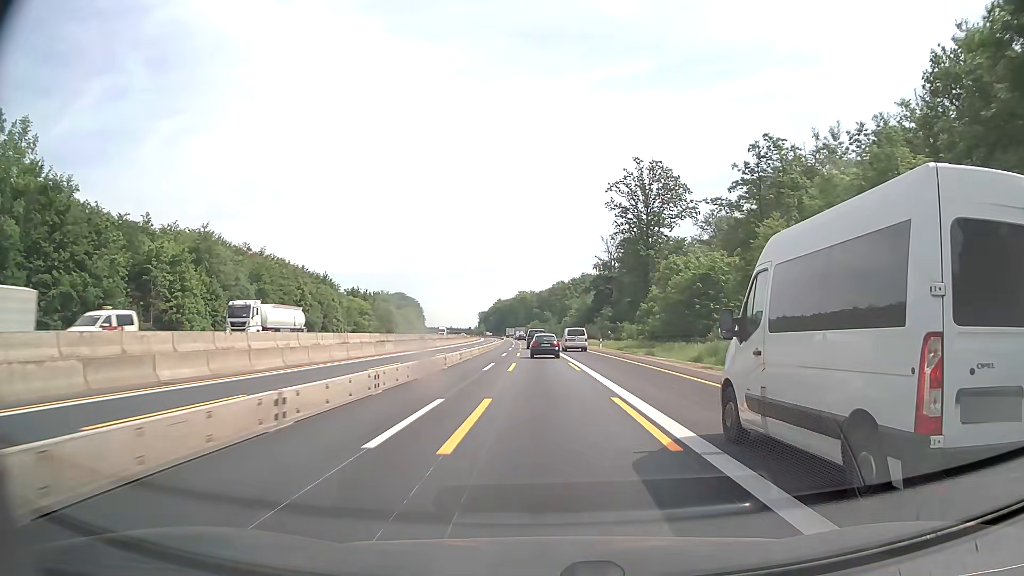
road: motorway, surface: asphalt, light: Day
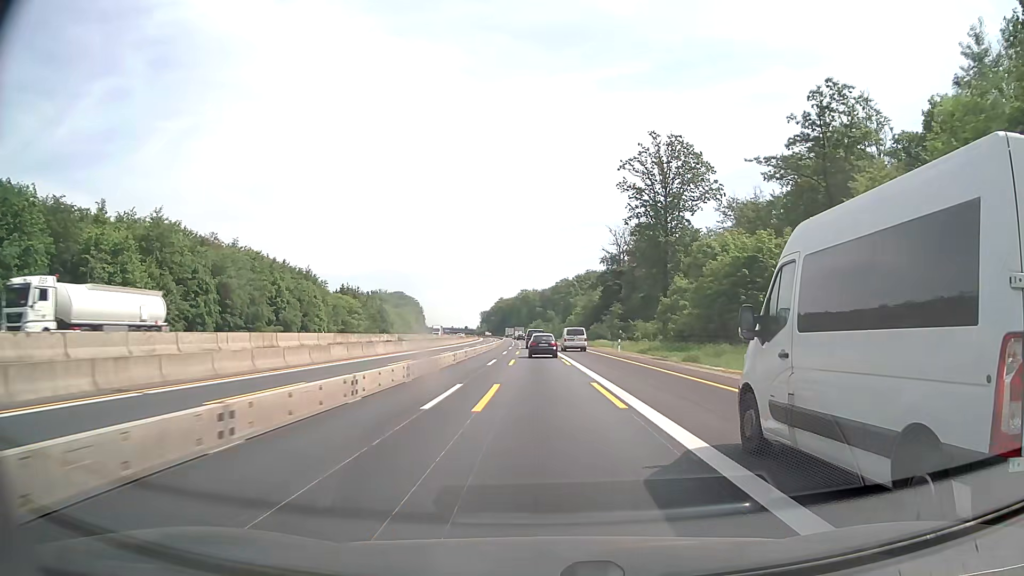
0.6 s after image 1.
(0.0, +13.7) m; 0°
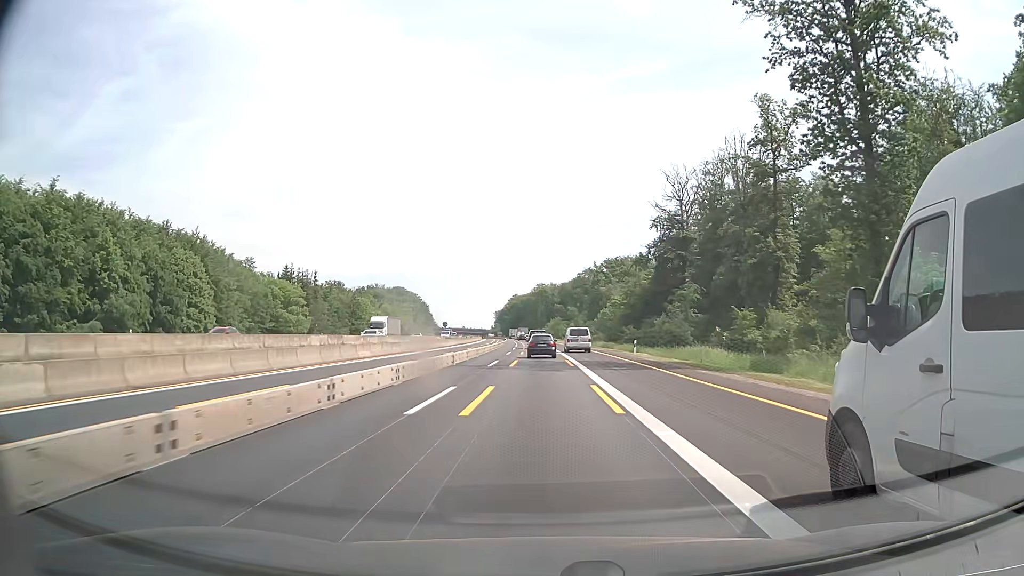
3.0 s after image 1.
(-0.6, +55.0) m; -2°
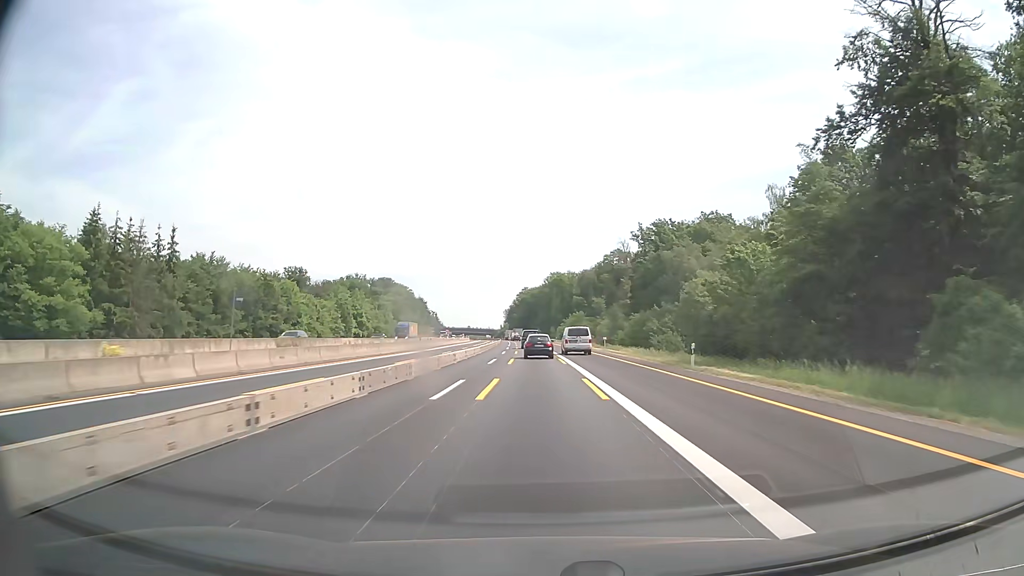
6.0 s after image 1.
(-0.7, +69.5) m; -1°
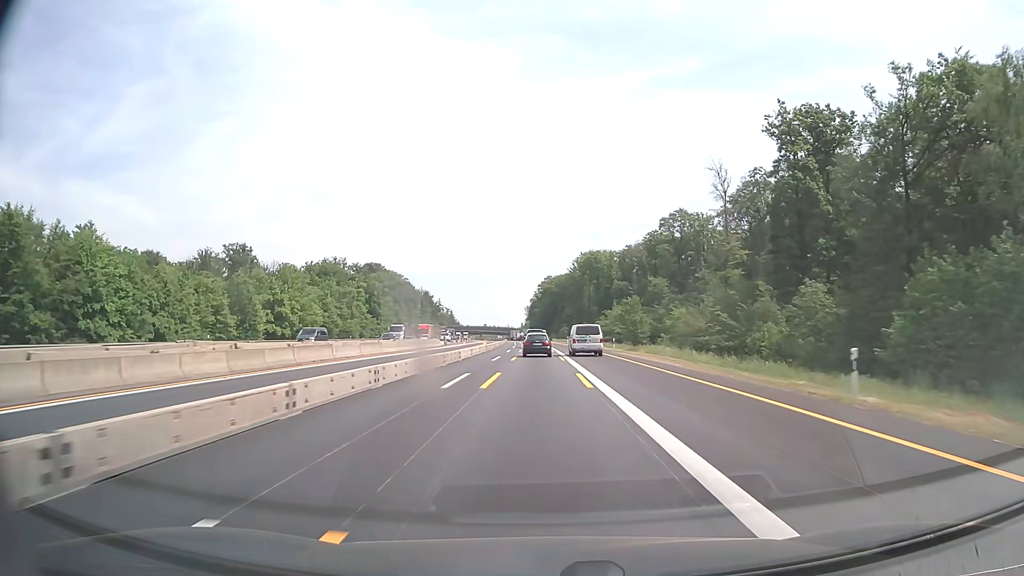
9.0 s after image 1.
(-1.2, +69.9) m; -2°
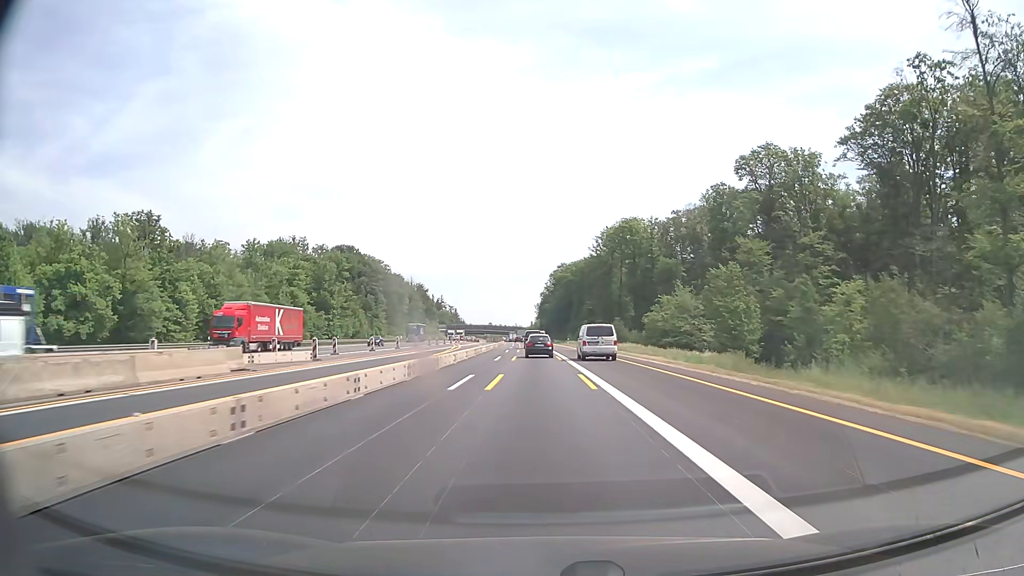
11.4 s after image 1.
(-0.7, +56.1) m; -1°
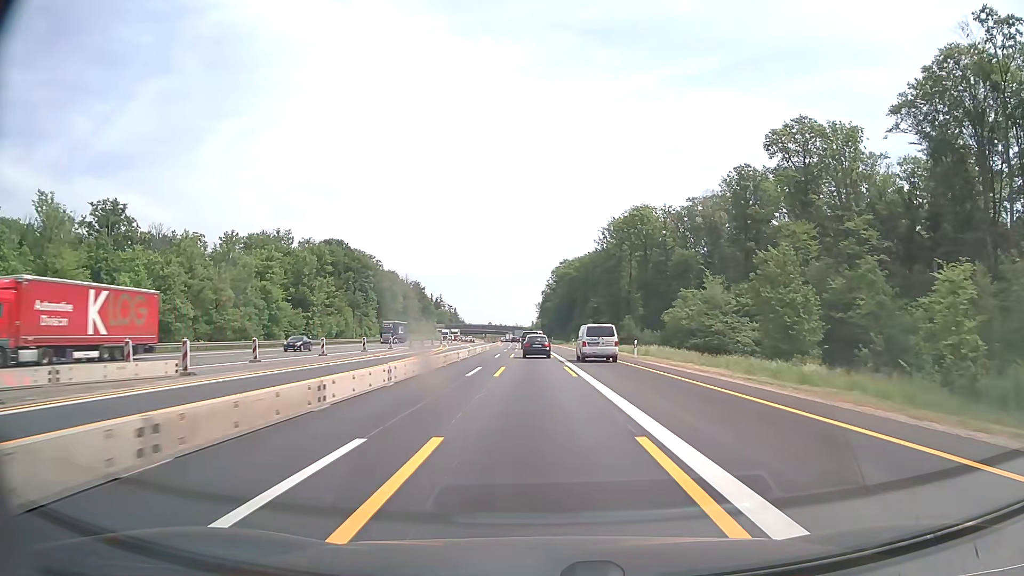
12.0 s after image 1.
(0.0, +14.1) m; 0°
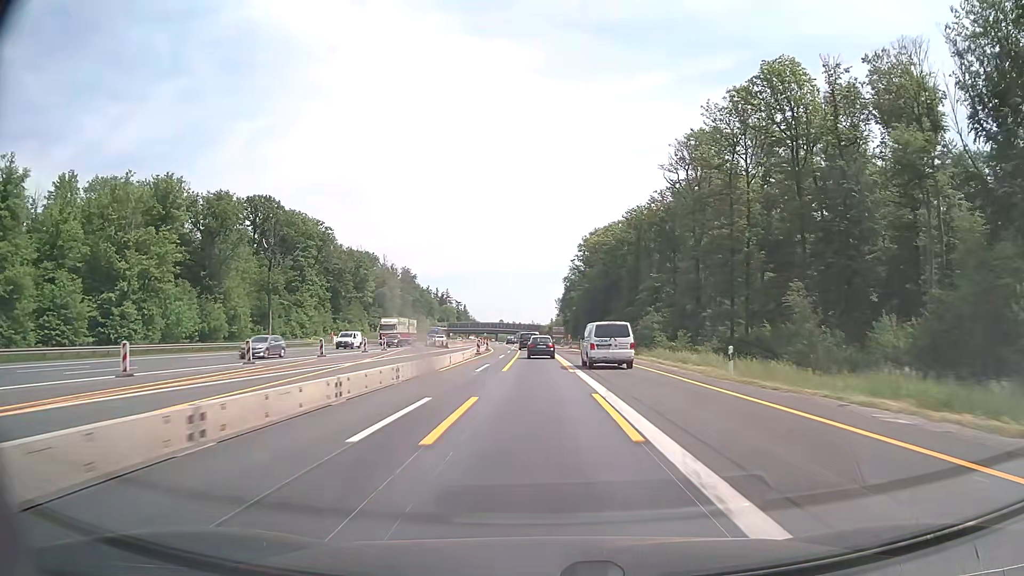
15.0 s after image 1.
(-1.2, +70.5) m; -2°
(0, +10) (0, +20) (0, +30) (0, +40) (0, +50) (-1, +60) (-1, +70) (-2, +80) (-2, +90) (-3, +100) m
